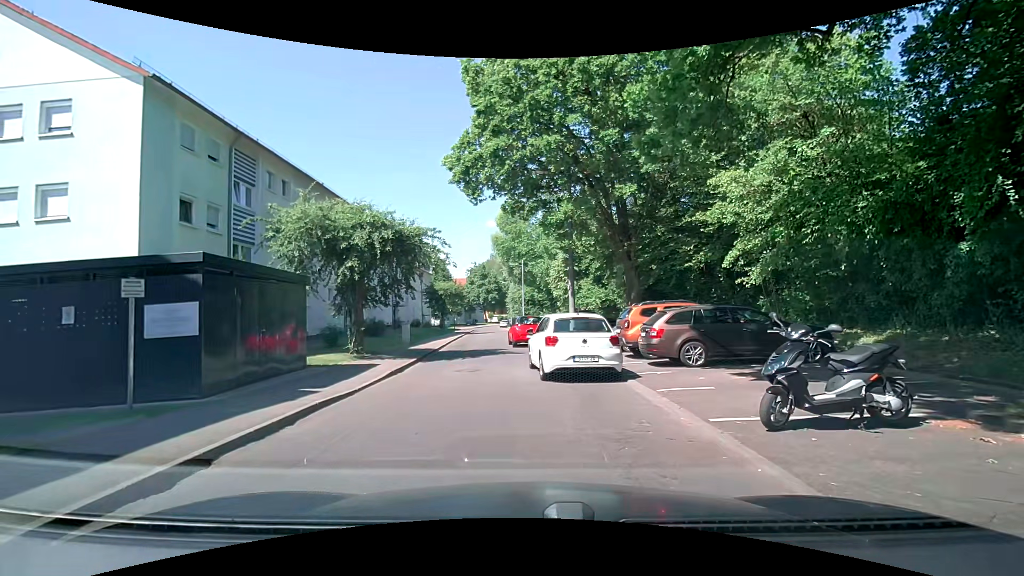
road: residential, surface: asphalt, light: Day
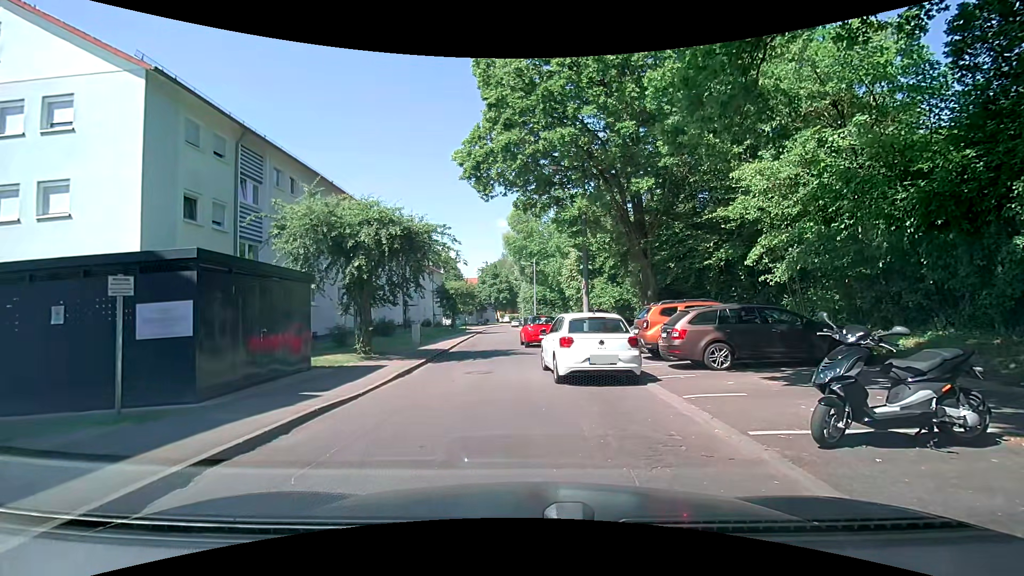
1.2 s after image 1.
(0.0, +0.6) m; 0°
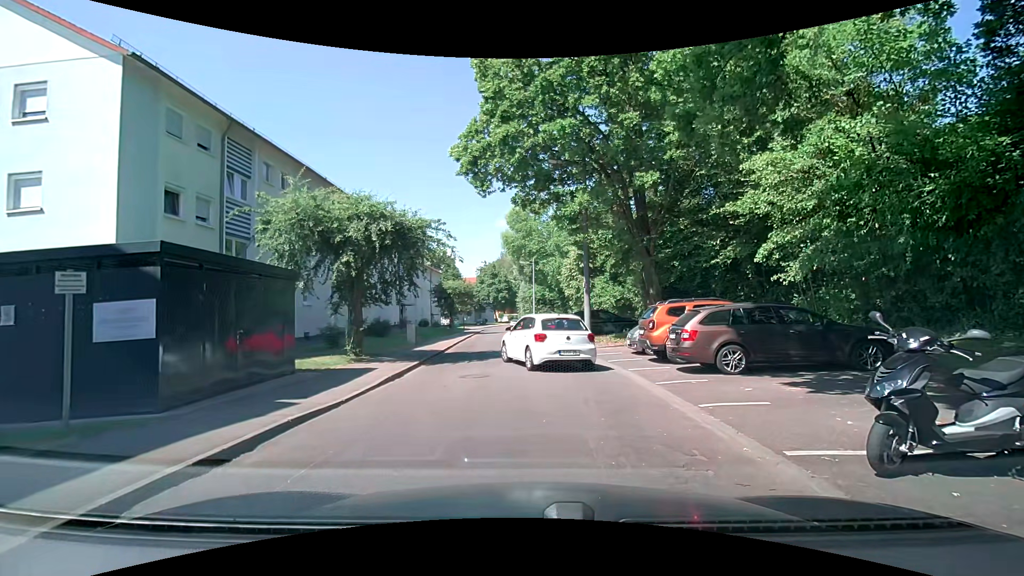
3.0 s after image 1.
(0.0, +0.8) m; 0°
